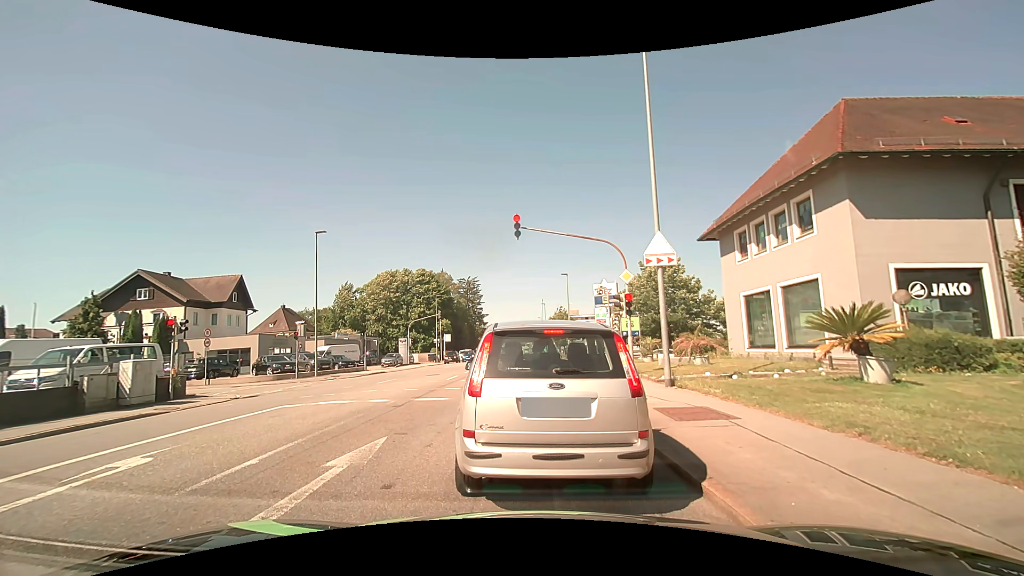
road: tertiary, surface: asphalt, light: Day
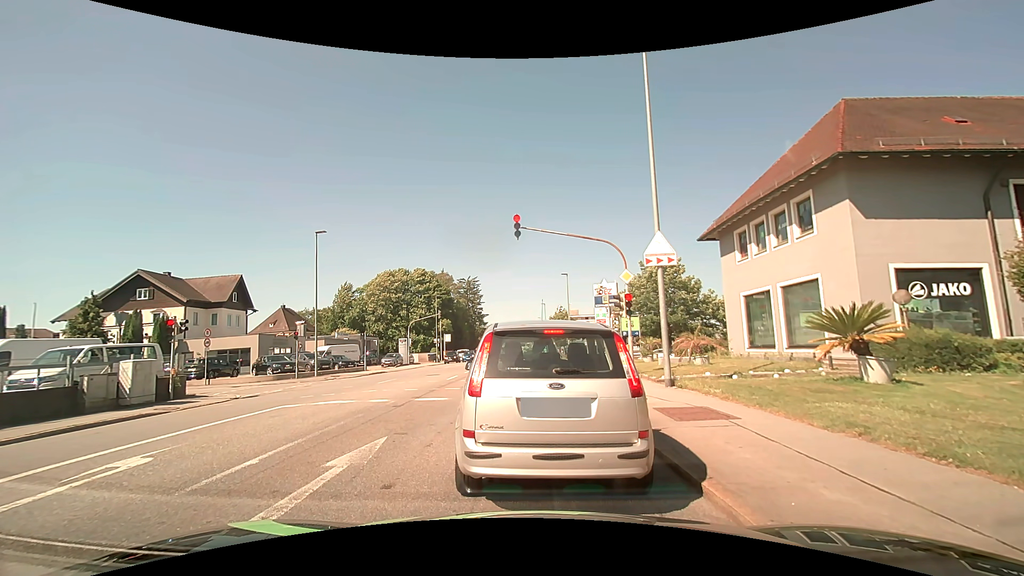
(0.0, 0.0) m; 0°
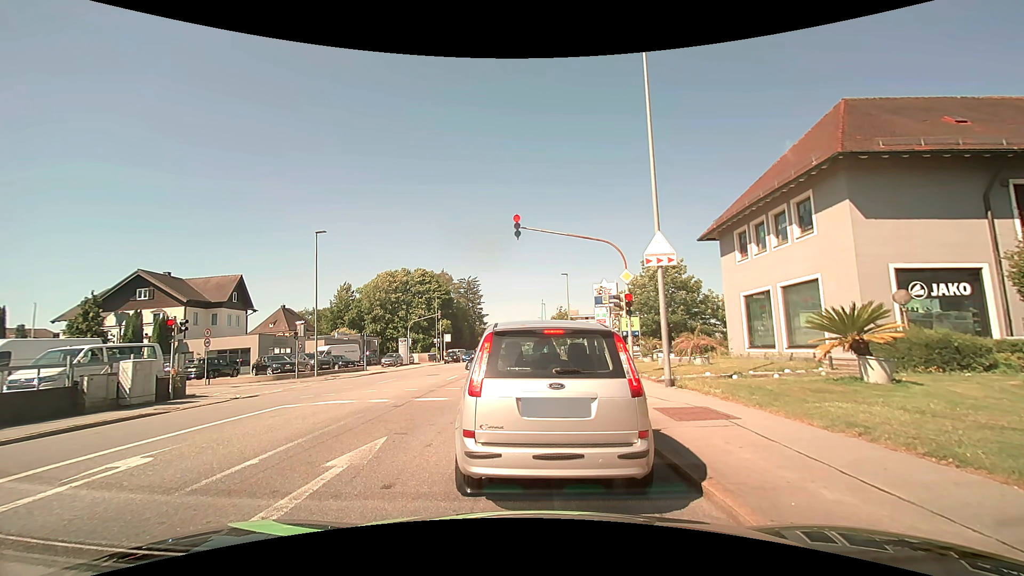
(0.0, 0.0) m; 0°
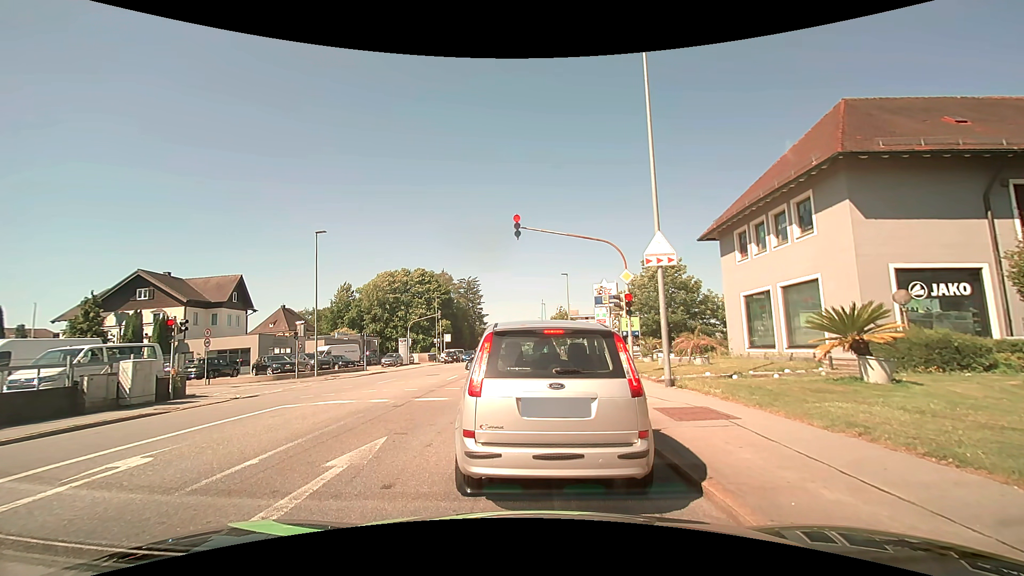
(0.0, 0.0) m; 0°
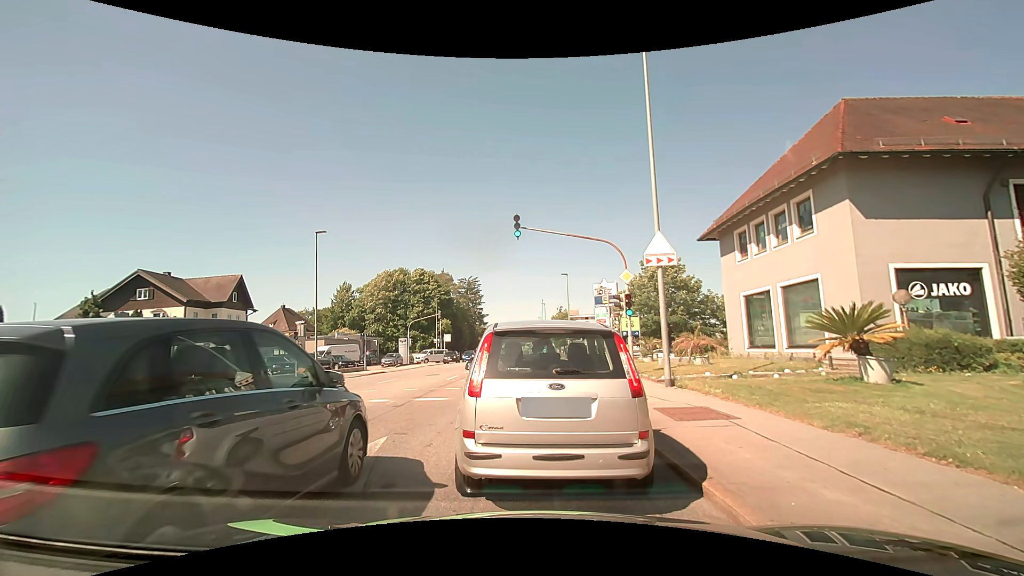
(0.0, 0.0) m; 0°
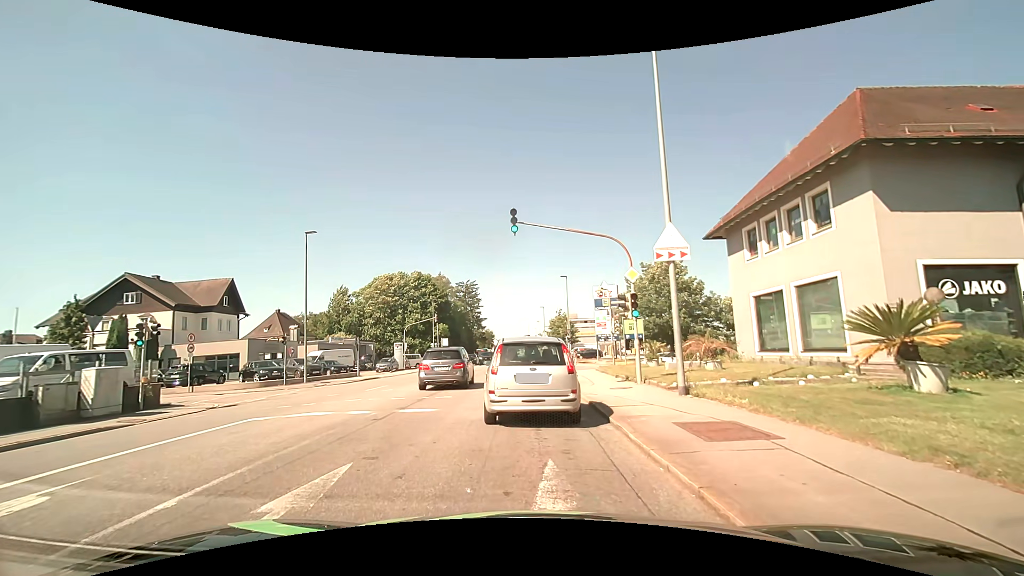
(0.0, +1.5) m; +2°
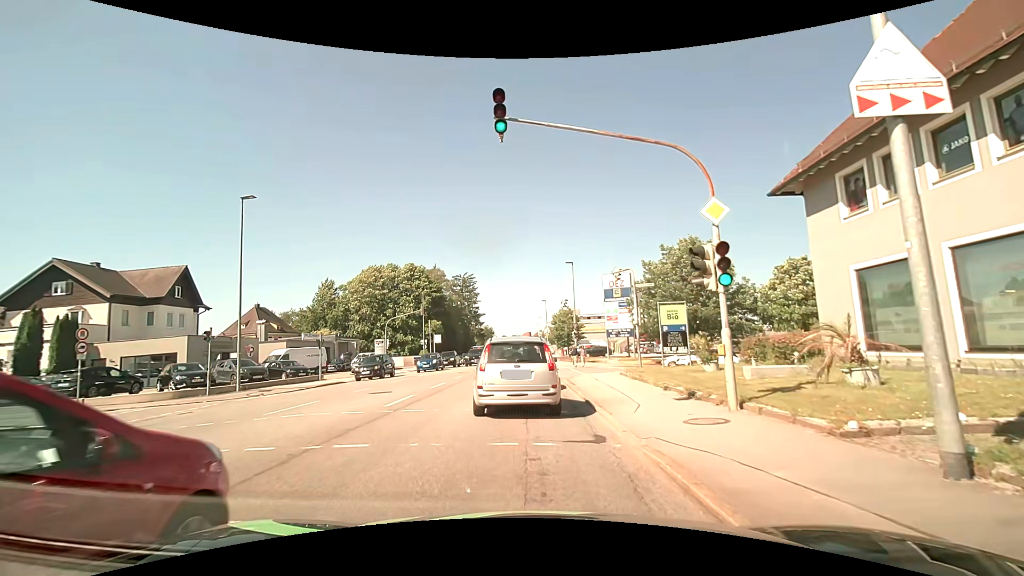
(-0.1, +7.9) m; 0°
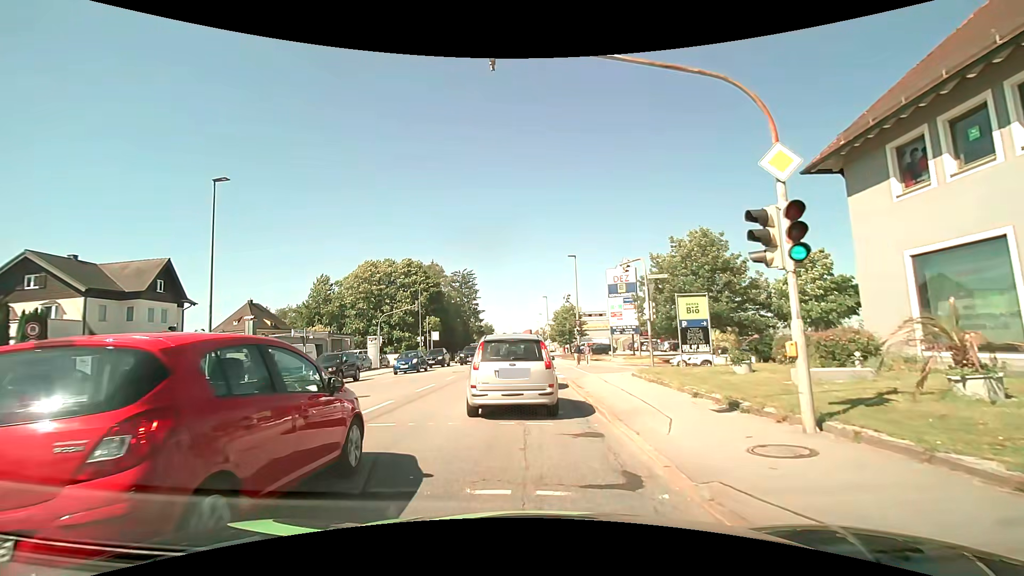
(0.0, +2.4) m; -1°
